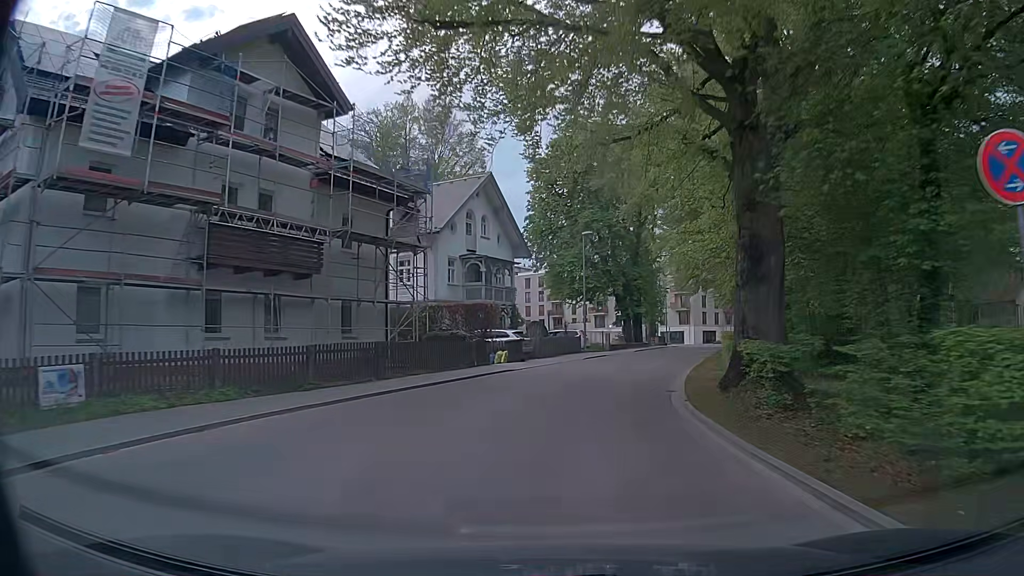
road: residential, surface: asphalt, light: Day
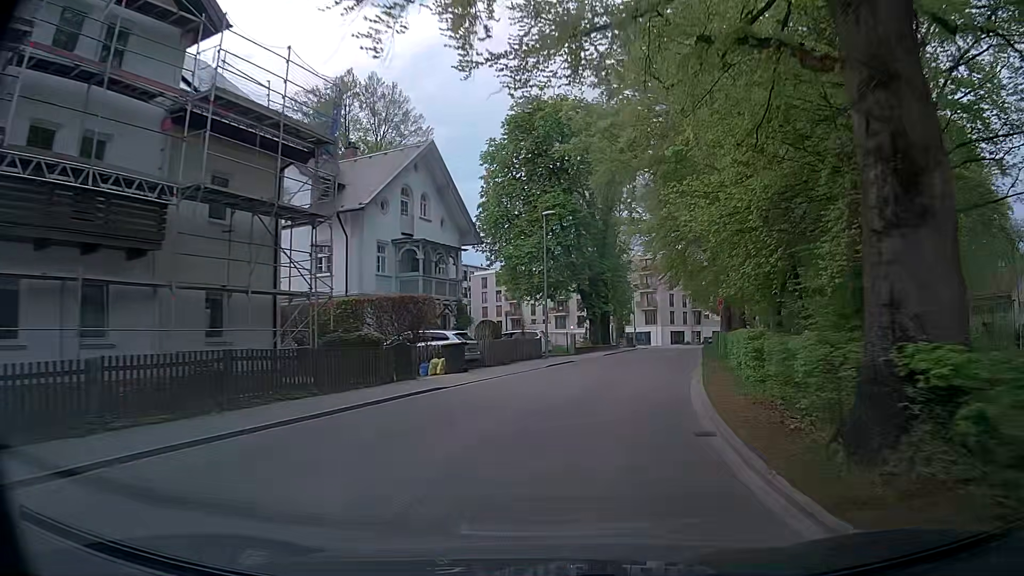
(+0.2, +7.2) m; +3°
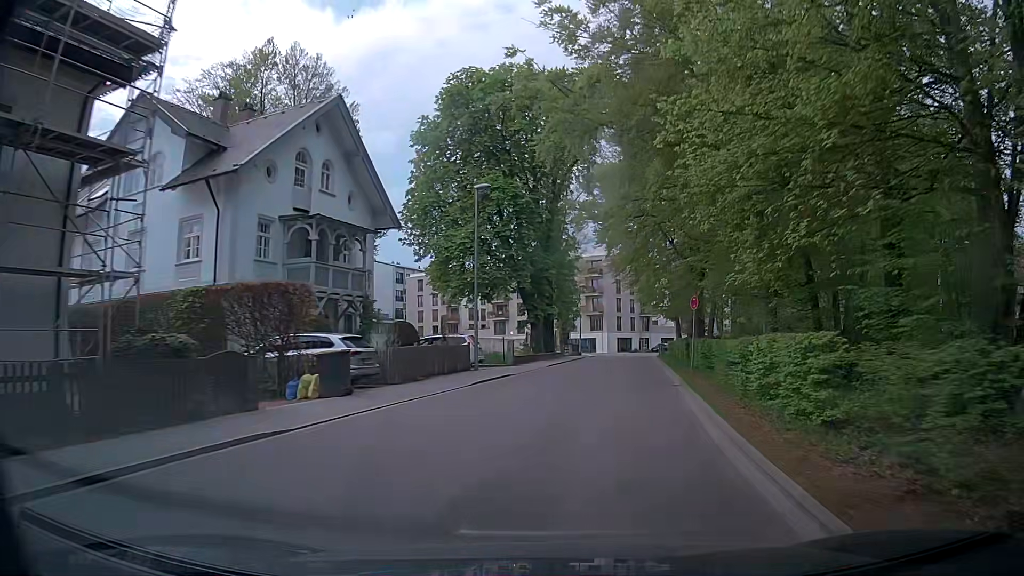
(+0.3, +7.2) m; +5°
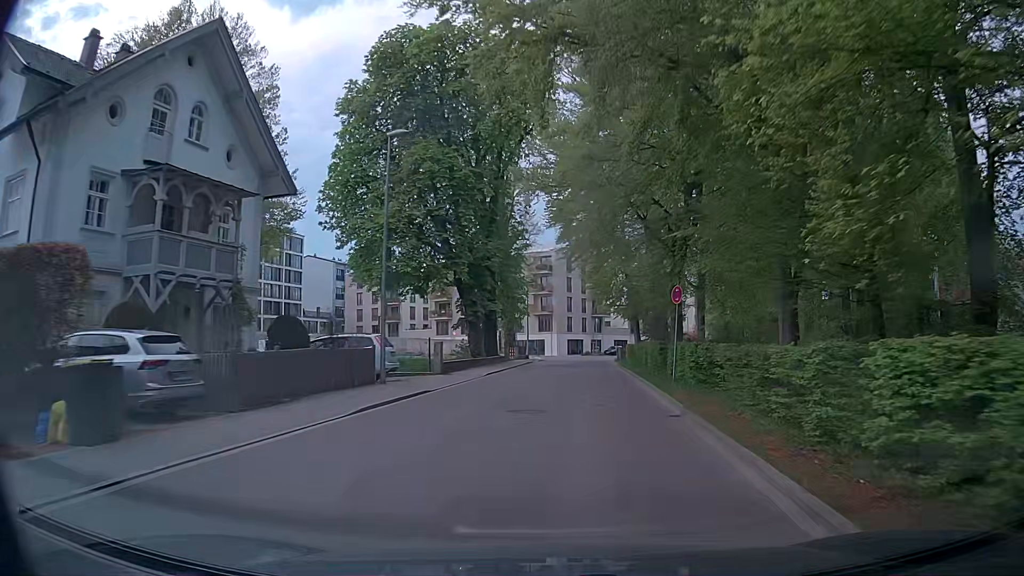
(+0.2, +7.2) m; +4°
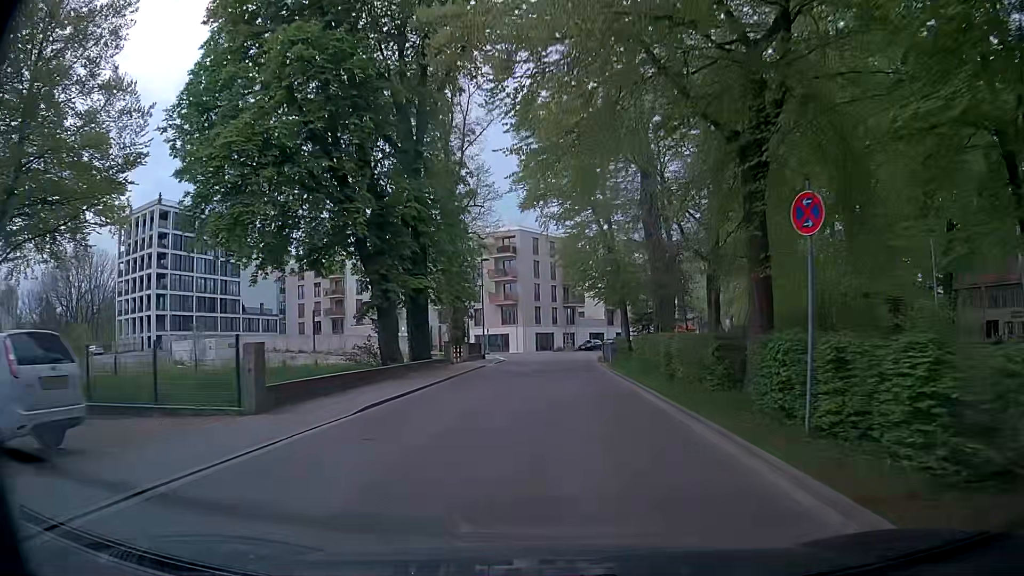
(+0.6, +14.4) m; +2°
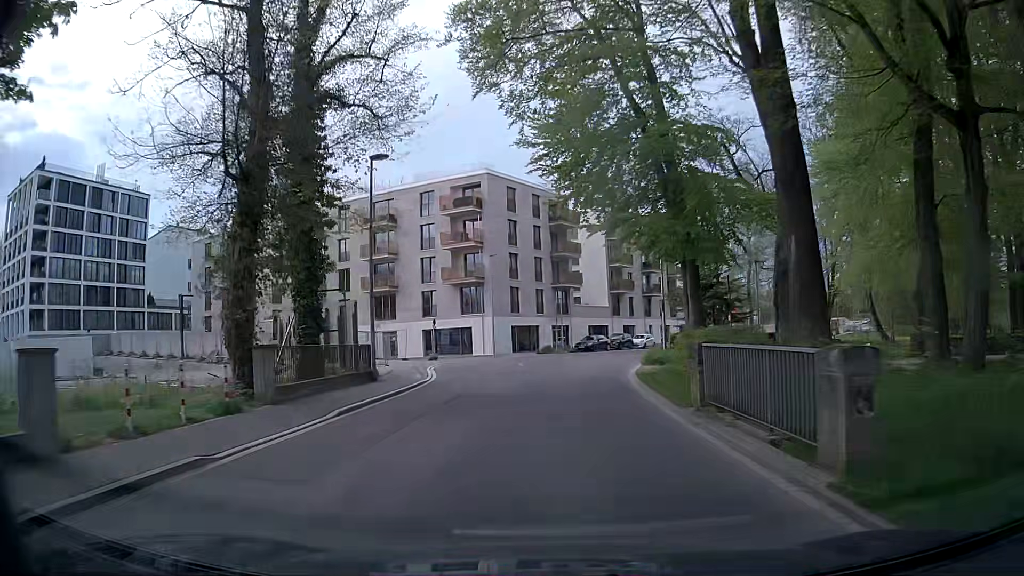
(+0.9, +27.5) m; +2°
